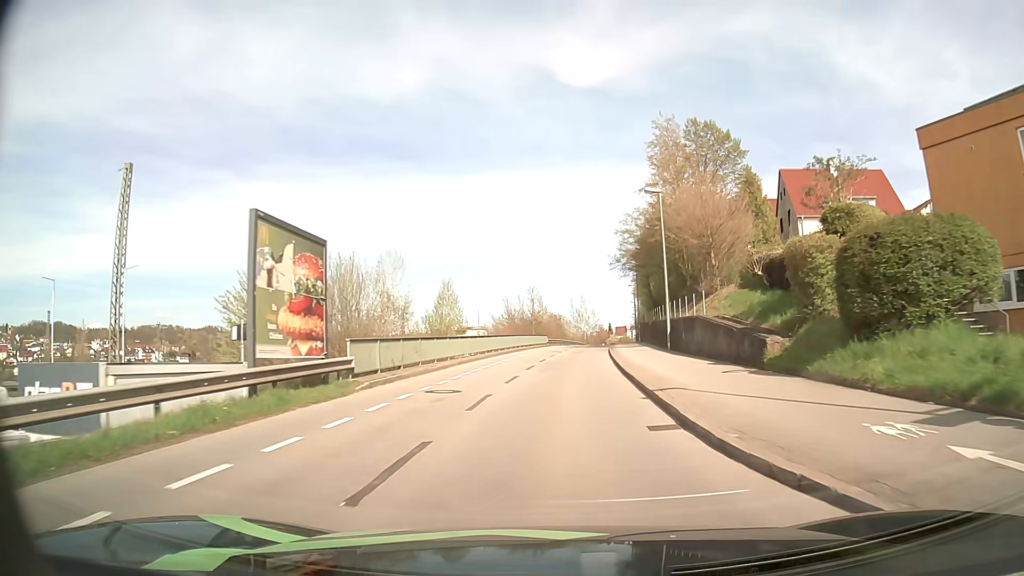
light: Day
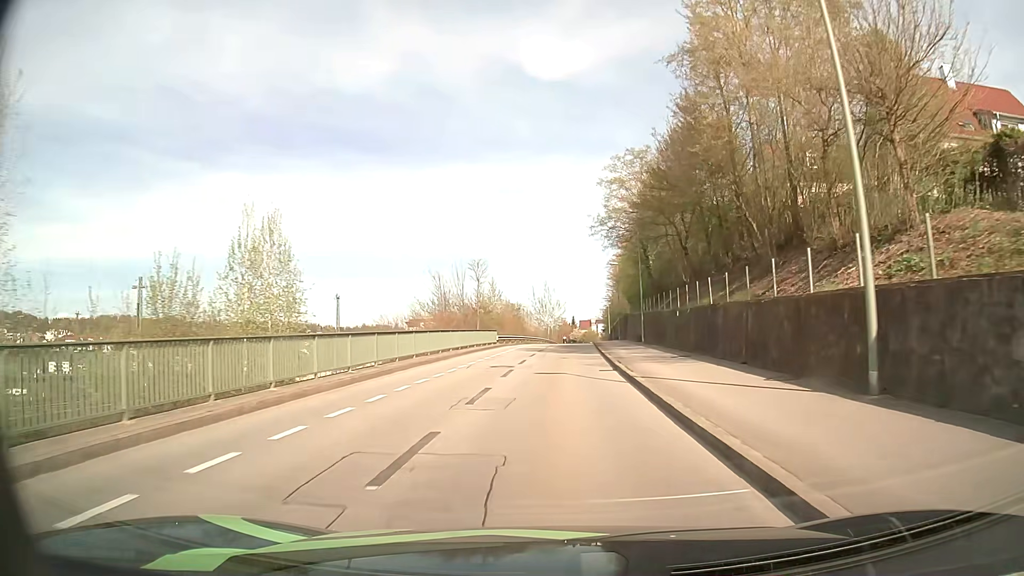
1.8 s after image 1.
(+0.7, +23.7) m; +3°
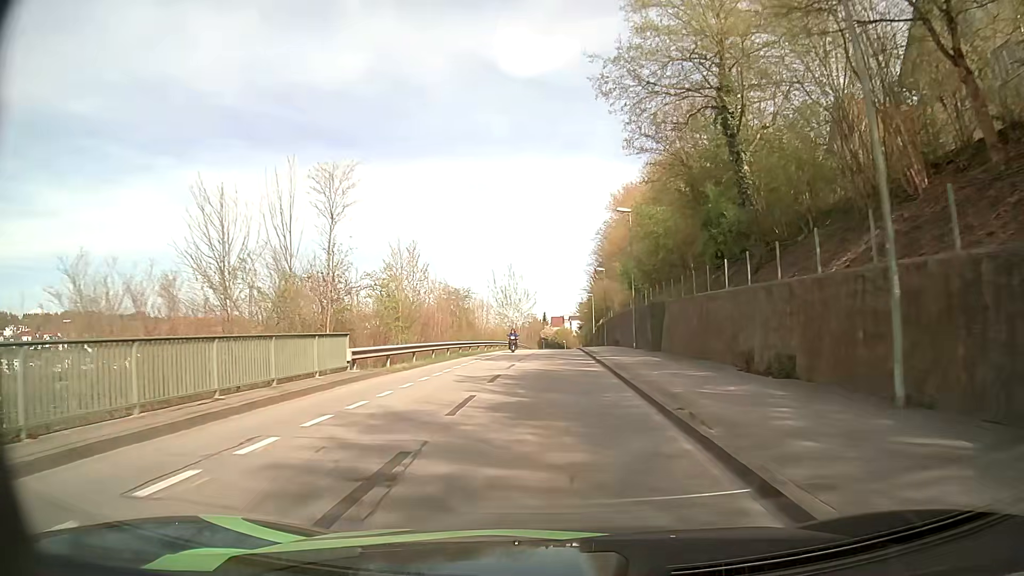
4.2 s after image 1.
(+0.8, +31.3) m; +3°
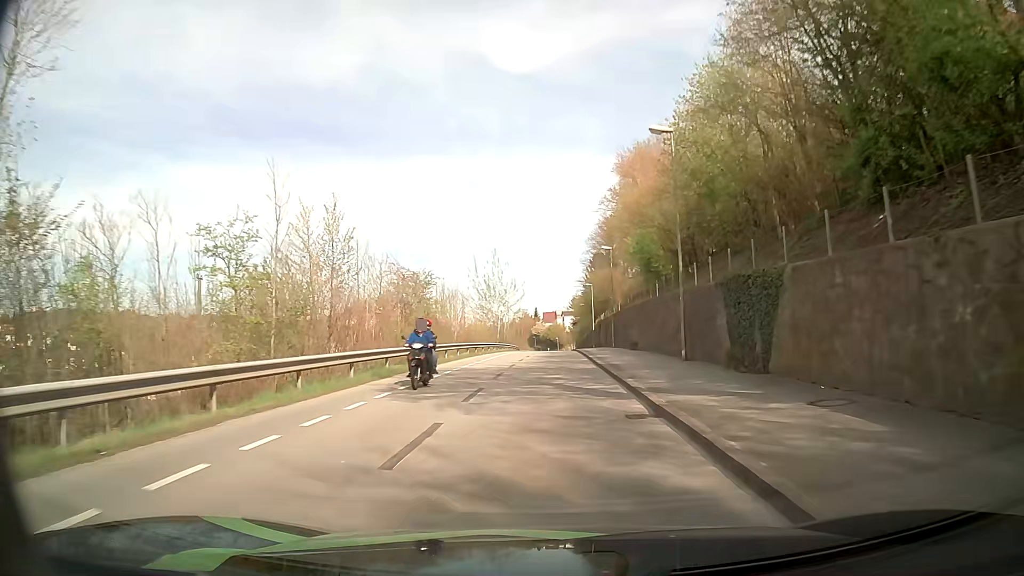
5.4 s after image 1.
(0.0, +15.8) m; +1°
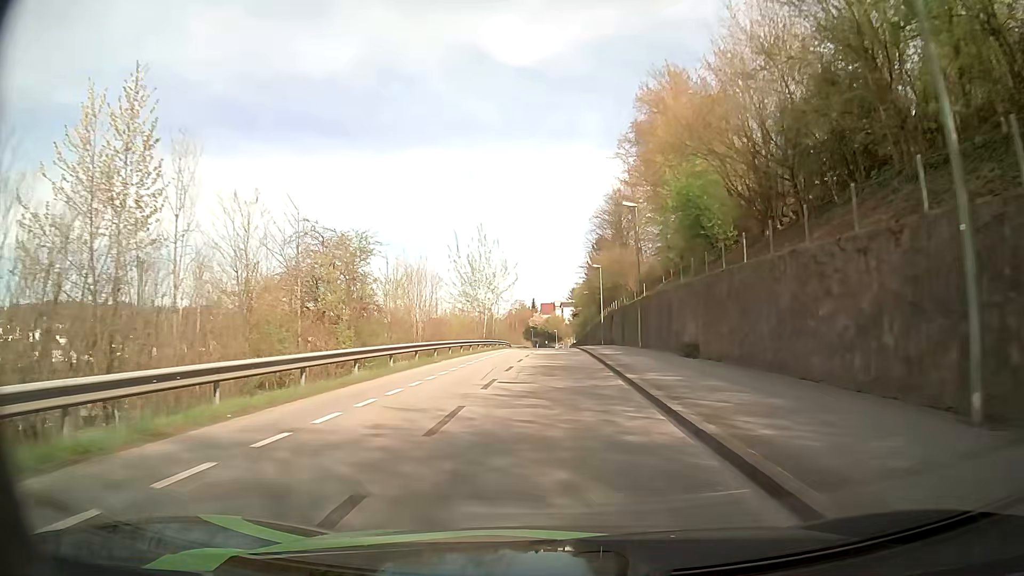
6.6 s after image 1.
(-0.1, +16.1) m; 0°
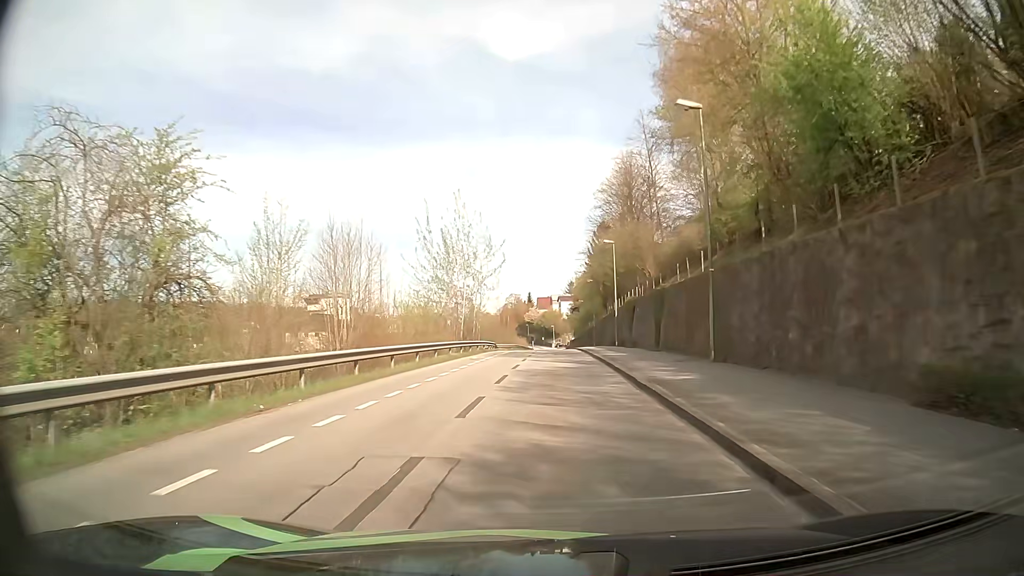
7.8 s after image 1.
(0.0, +16.6) m; 0°
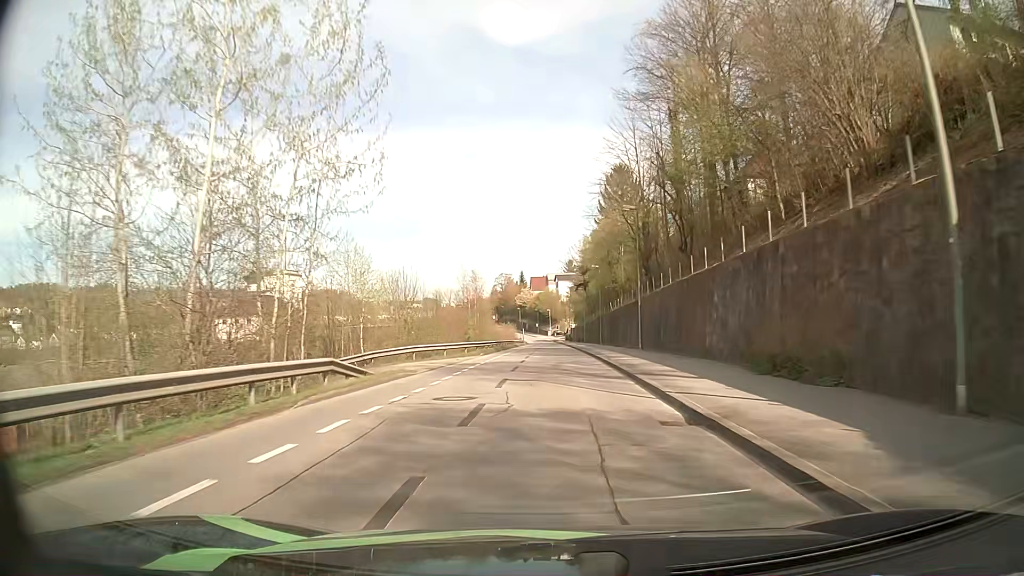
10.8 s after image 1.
(+0.3, +43.1) m; 0°
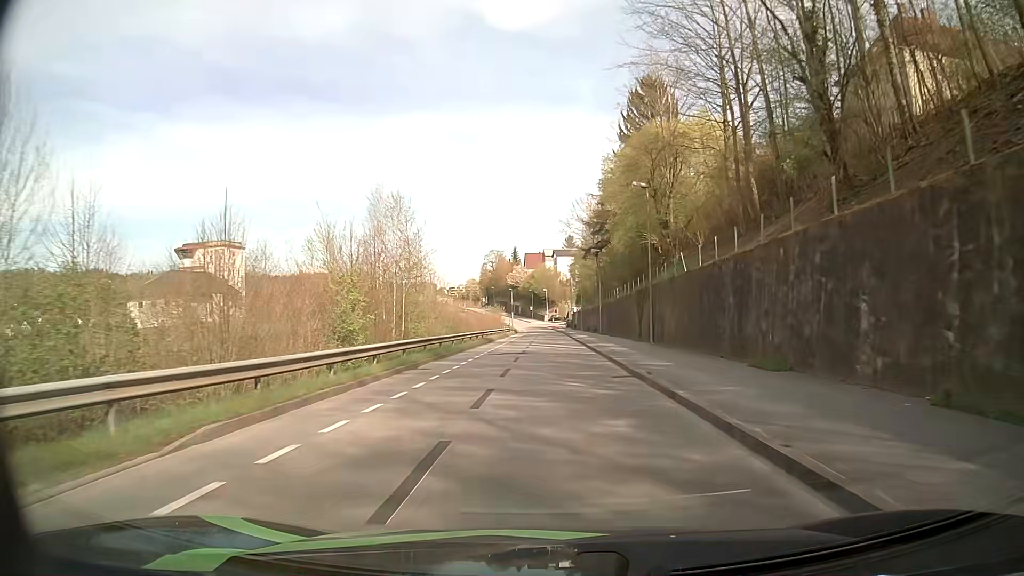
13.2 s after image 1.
(0.0, +34.3) m; 0°
(0, +10) (0, +20) (0, +30) (0, +40) (0, +50) (0, +60) (0, +70) (0, +80) (0, +90) (0, +100) m
